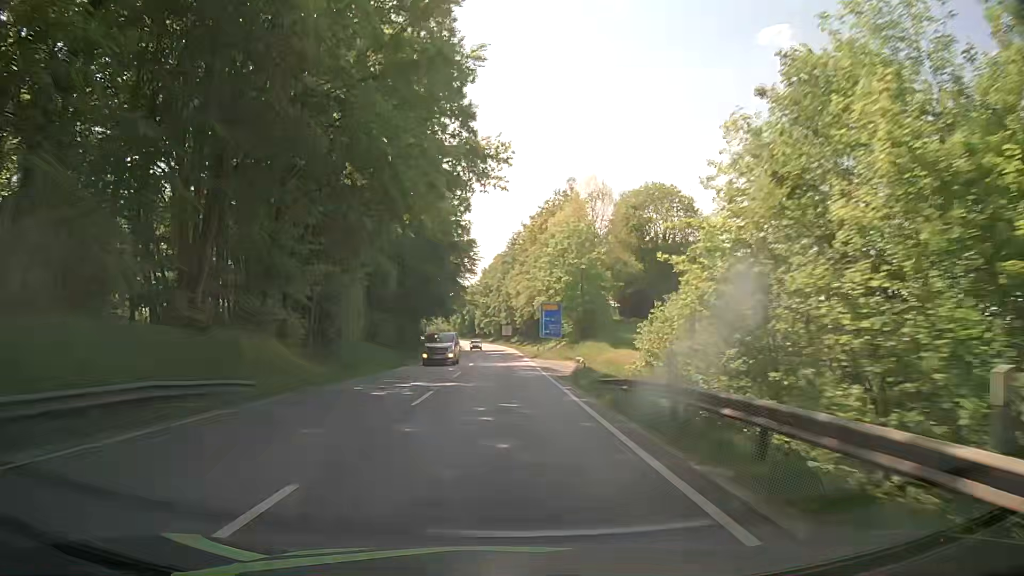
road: primary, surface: asphalt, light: Day
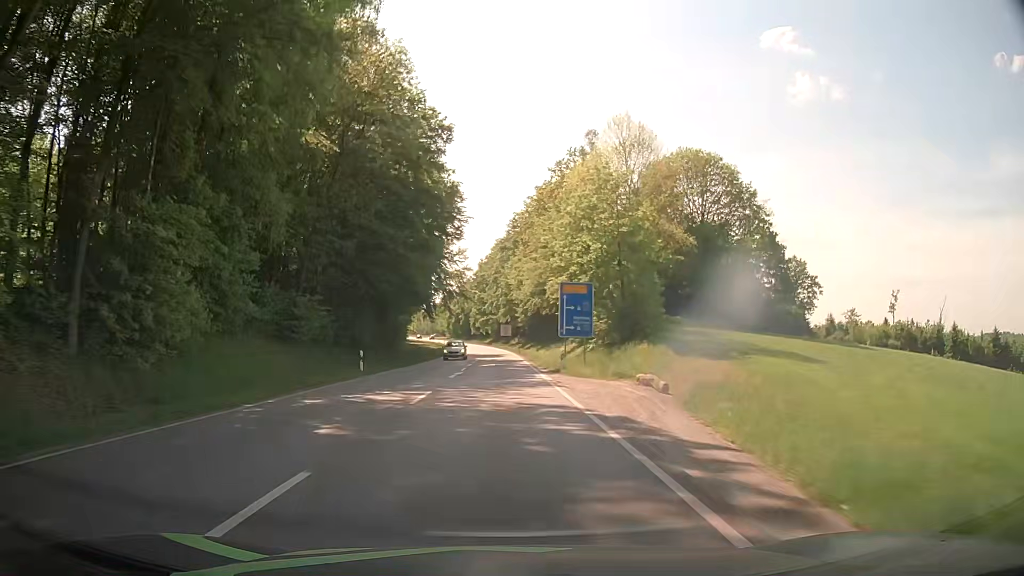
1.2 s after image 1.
(0.0, +23.3) m; 0°
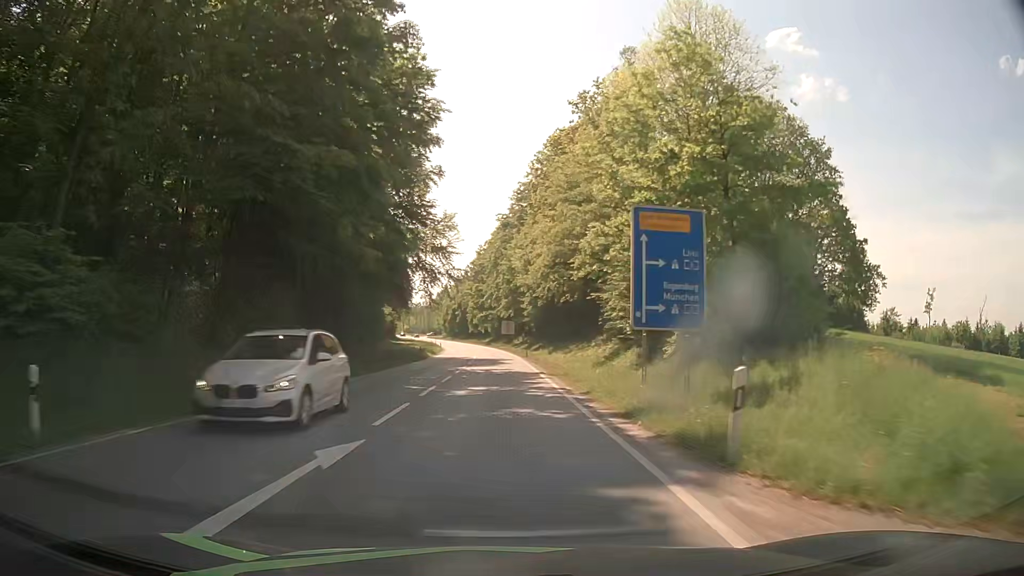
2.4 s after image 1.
(-0.2, +22.4) m; -1°
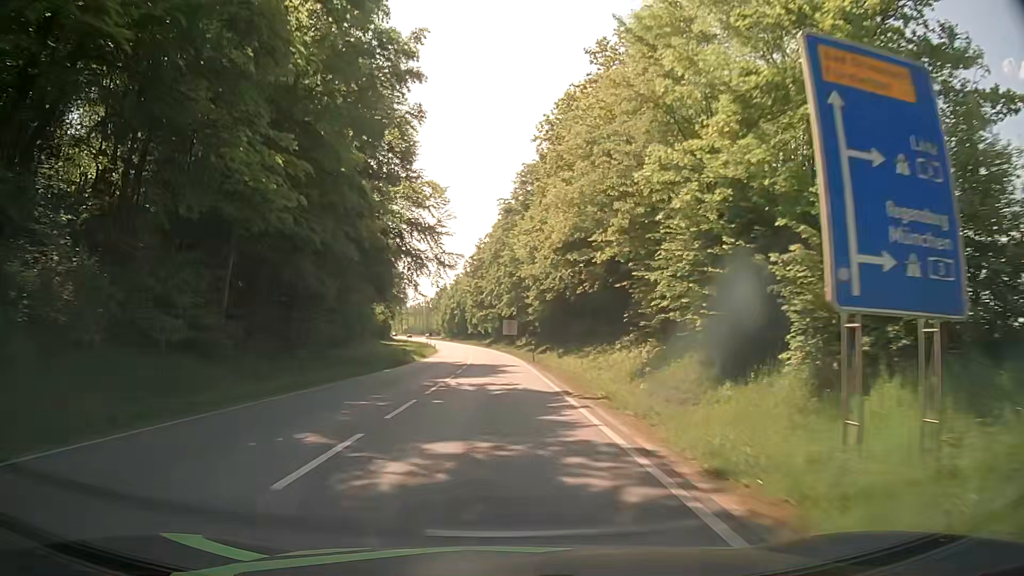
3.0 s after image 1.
(+0.1, +10.9) m; 0°
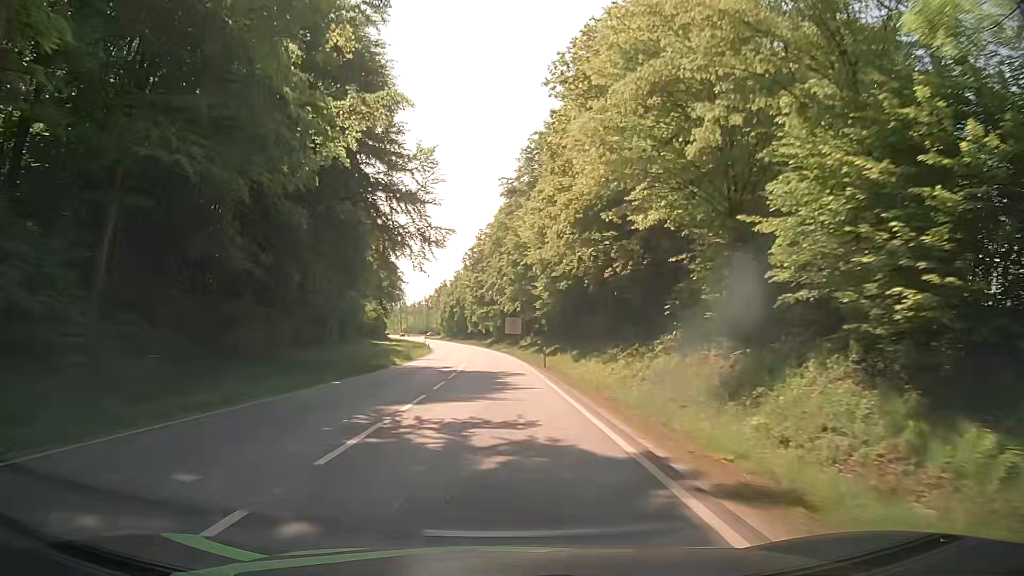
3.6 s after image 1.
(0.0, +10.7) m; 0°
(0, +10) (0, +20) (0, +30) (0, +40) (-1, +50) (-1, +60) (-2, +70) (-3, +80) (-4, +90) (-5, +100) m
